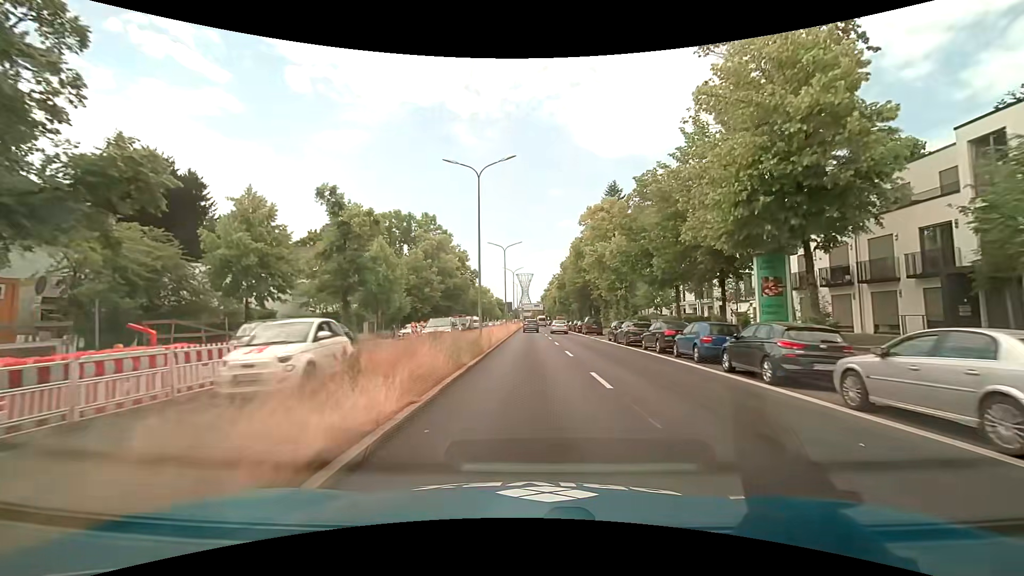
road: primary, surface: asphalt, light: Day
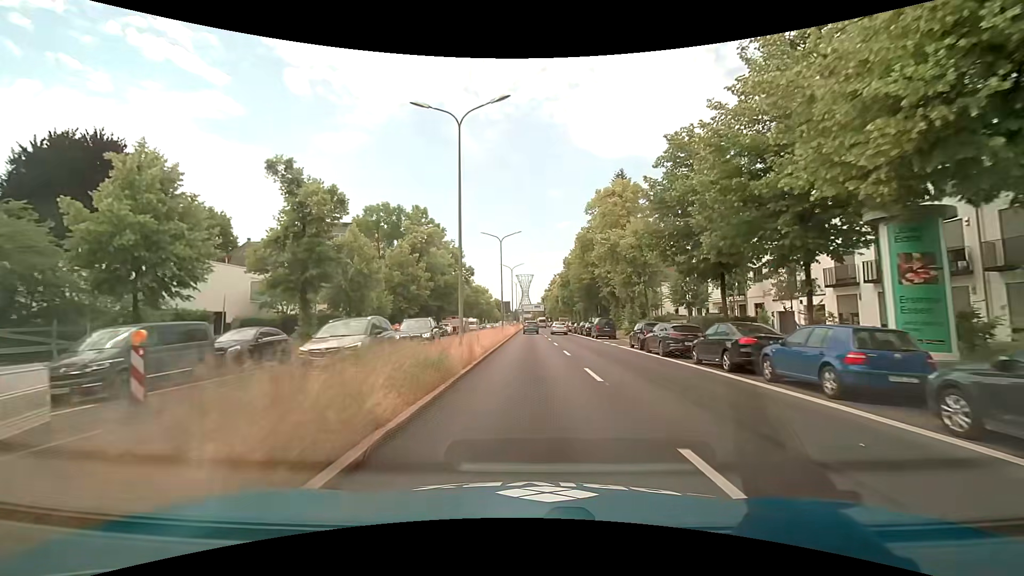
(0.0, +7.6) m; 0°
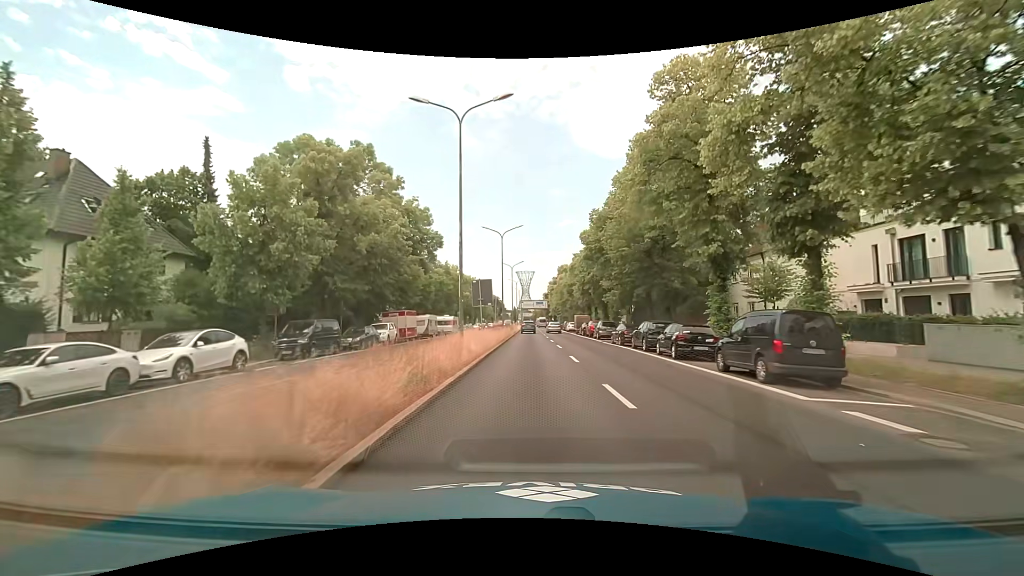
(+0.1, +30.5) m; 0°
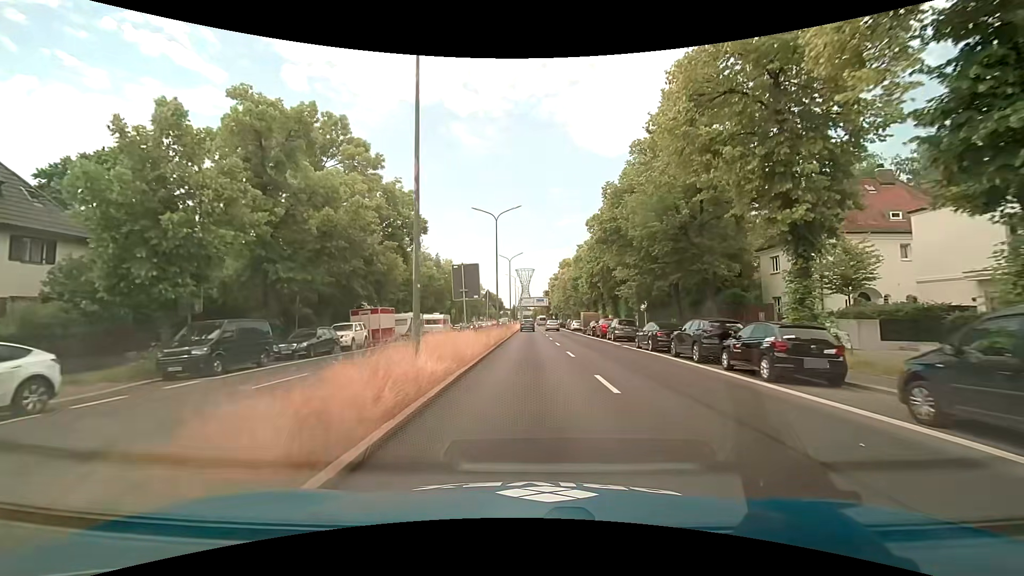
(0.0, +7.6) m; 0°
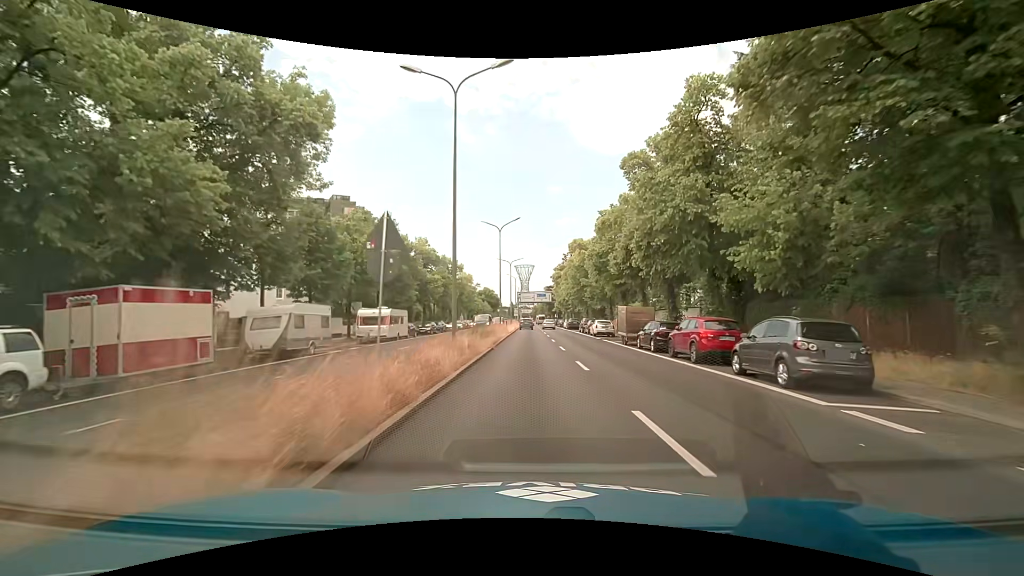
(0.0, +22.9) m; 0°
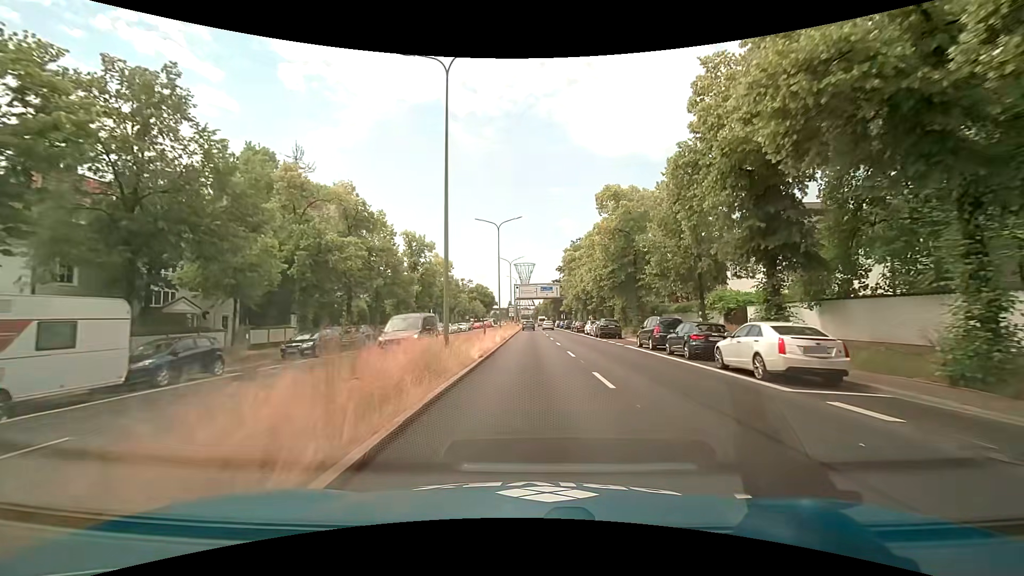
(-0.1, +30.5) m; 0°
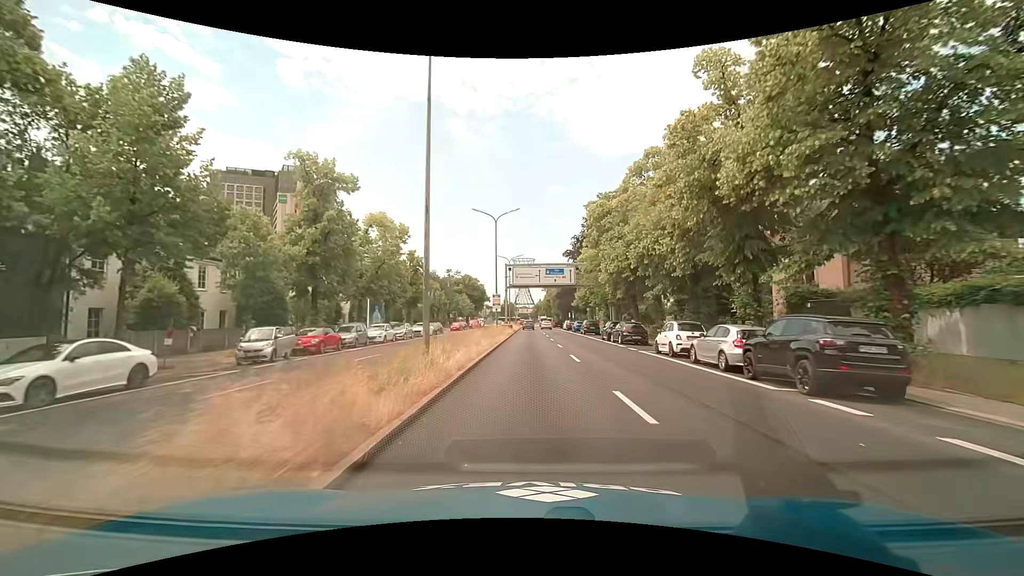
(+0.1, +30.5) m; 0°
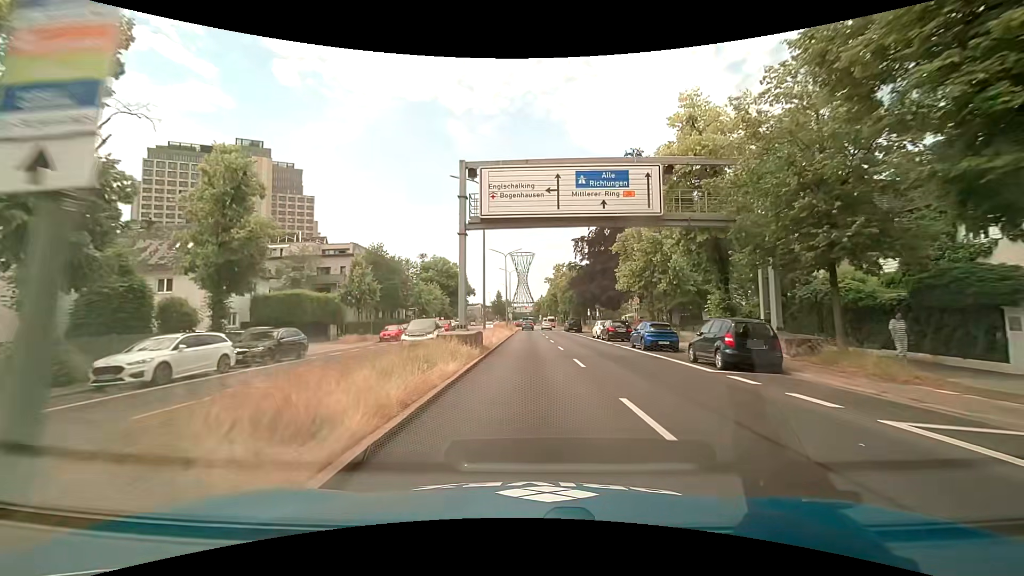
(-0.1, +38.1) m; -1°
